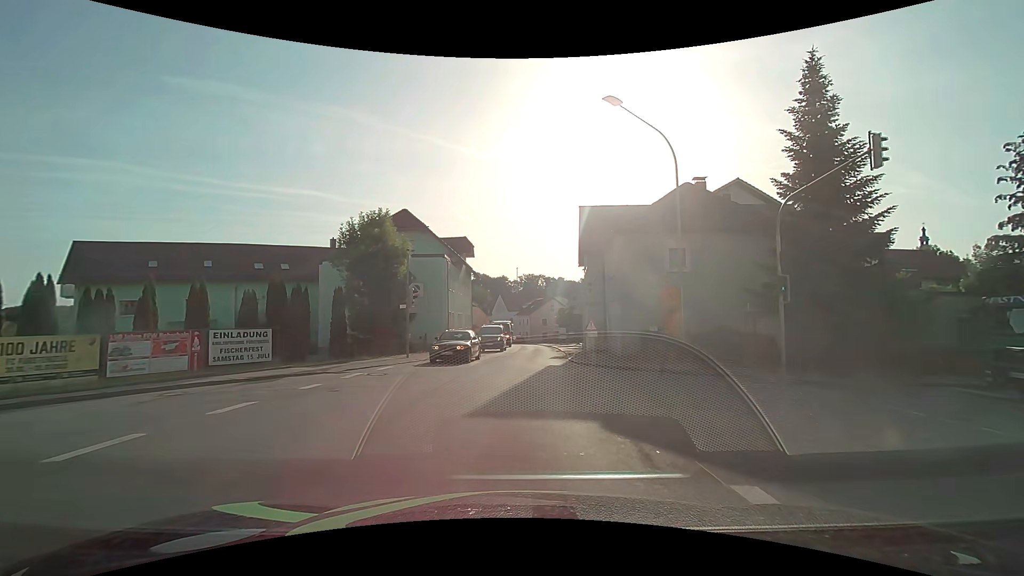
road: secondary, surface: asphalt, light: Day
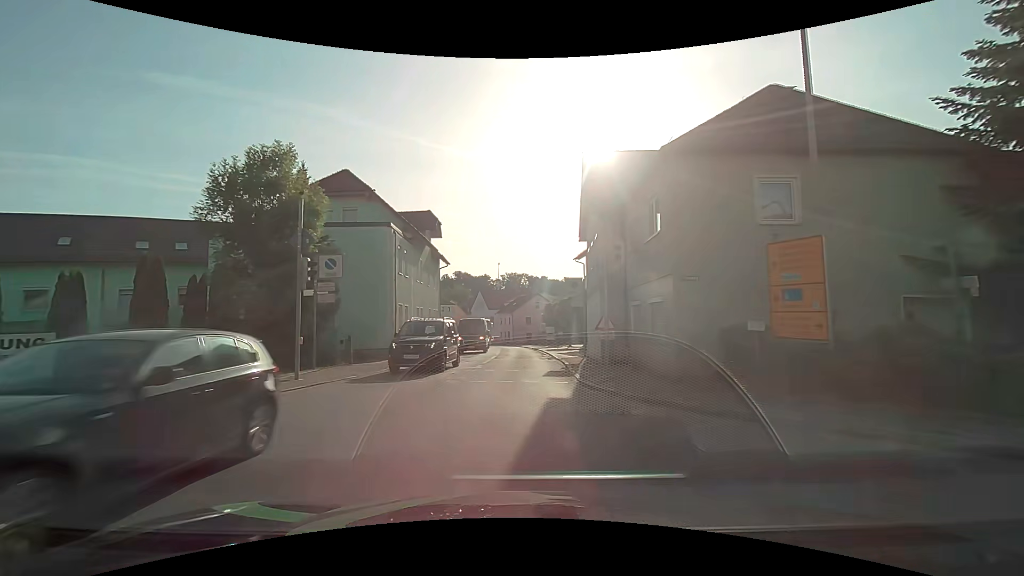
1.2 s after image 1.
(+0.2, +10.4) m; +2°
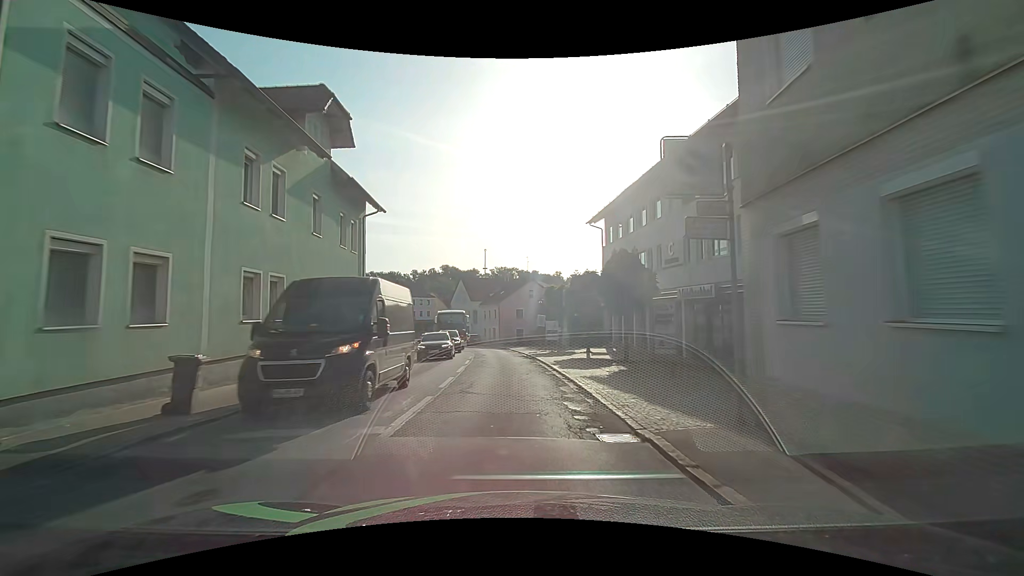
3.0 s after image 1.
(+0.2, +18.8) m; 0°
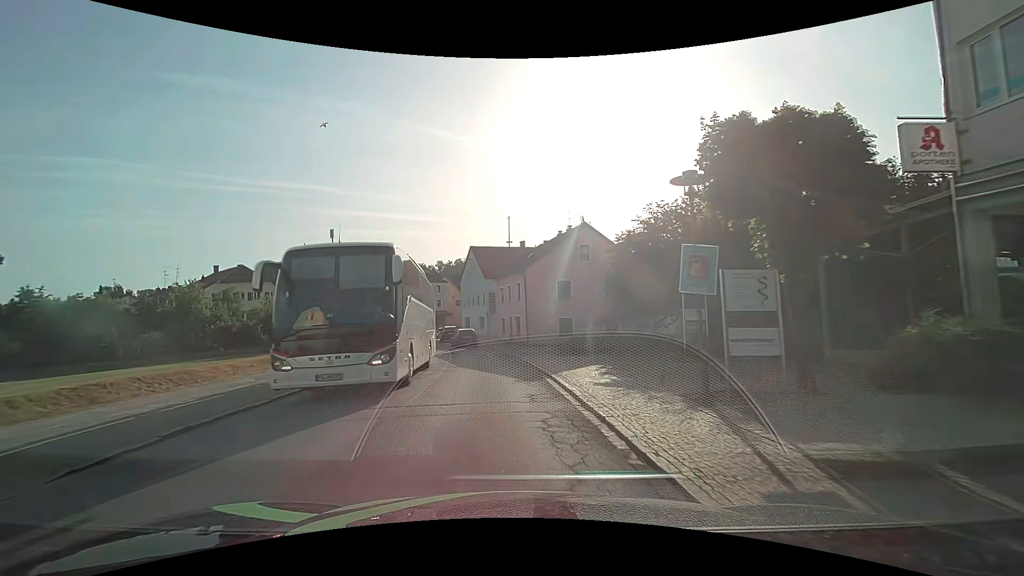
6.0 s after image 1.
(-0.4, +29.7) m; -3°
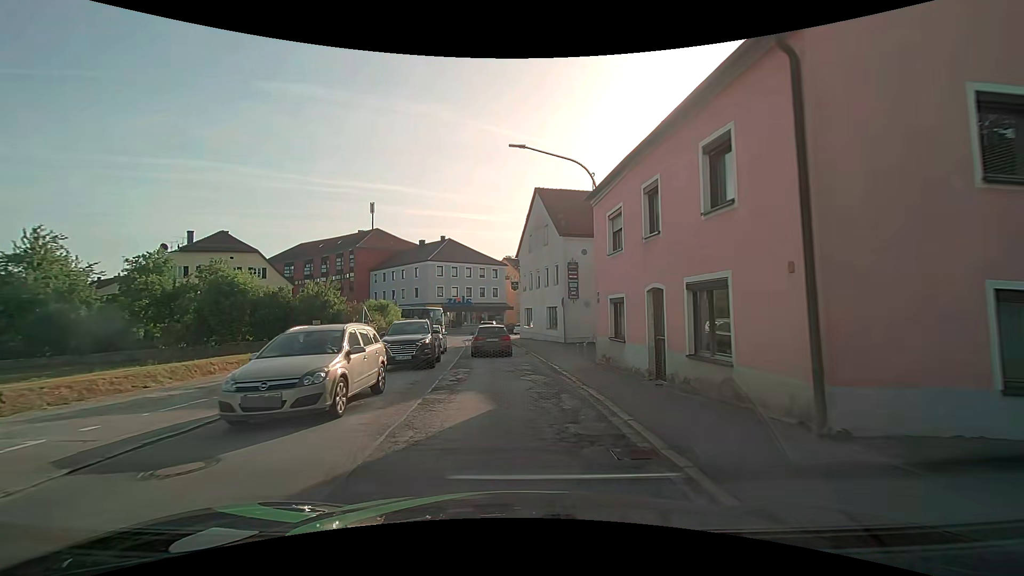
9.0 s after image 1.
(-1.6, +26.8) m; -7°
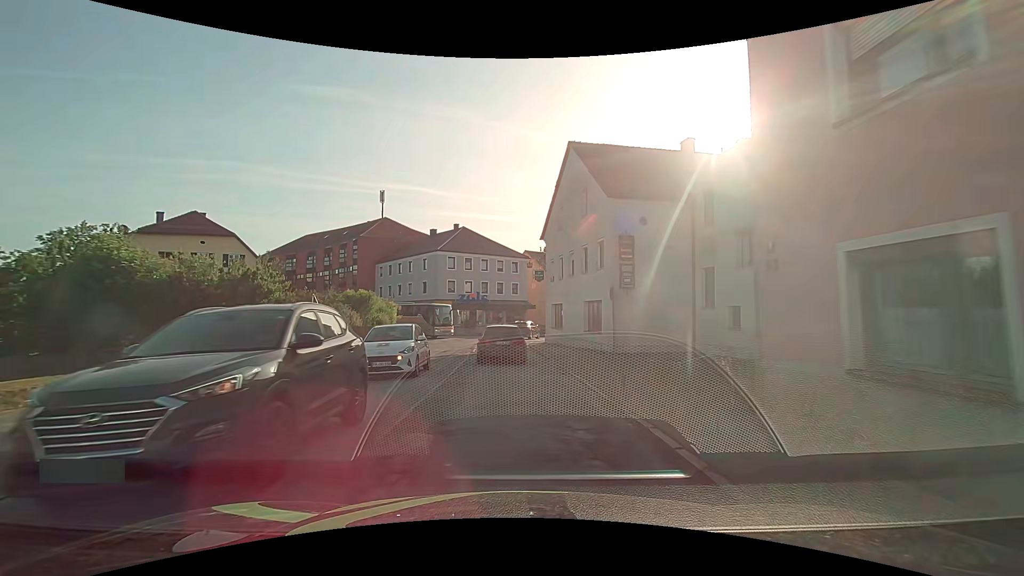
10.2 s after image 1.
(-0.3, +9.7) m; -3°
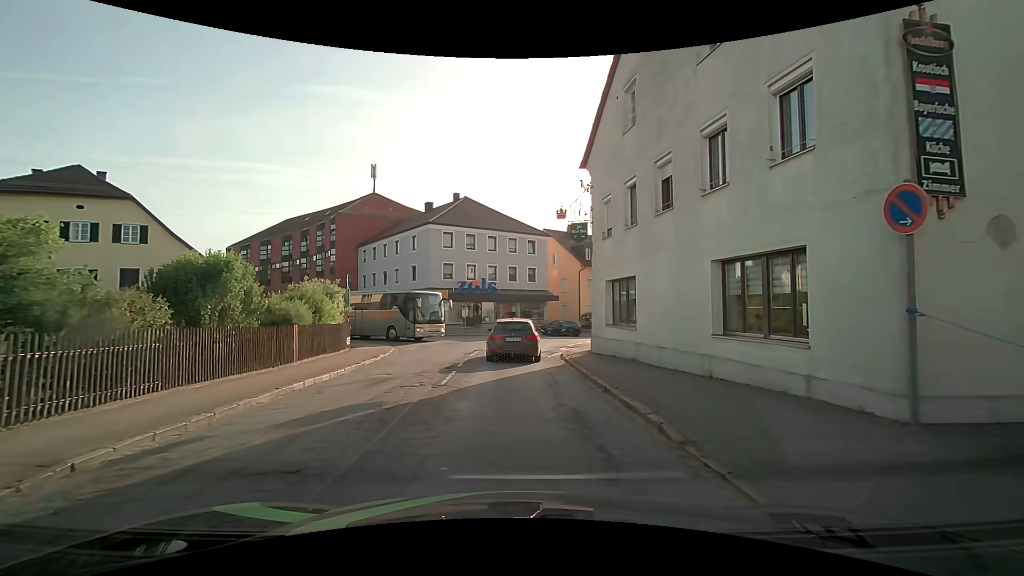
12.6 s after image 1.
(-0.1, +14.8) m; -2°
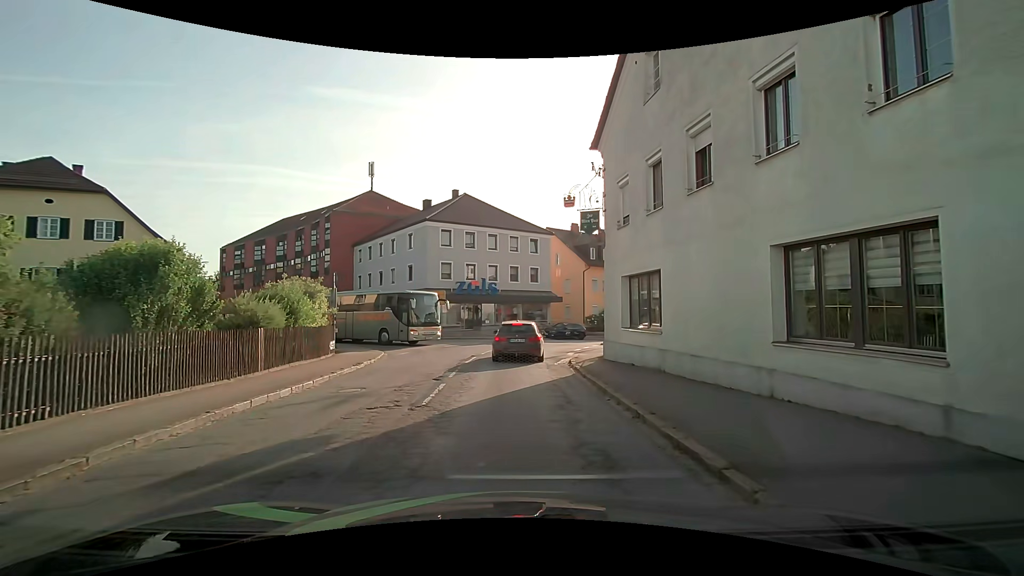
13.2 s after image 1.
(0.0, +2.2) m; -1°
(0, +10) (0, +20) (+2, +30) (+6, +39) (+13, +46) (+21, +52) (+29, +58) (+37, +64) (+45, +70) (+53, +76) m
